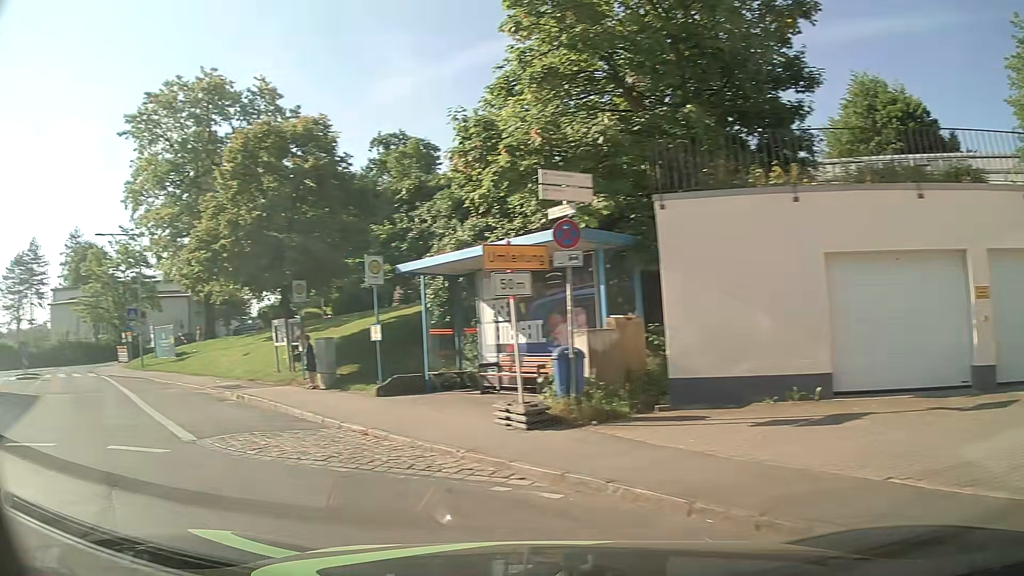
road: unclassified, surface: asphalt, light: Day
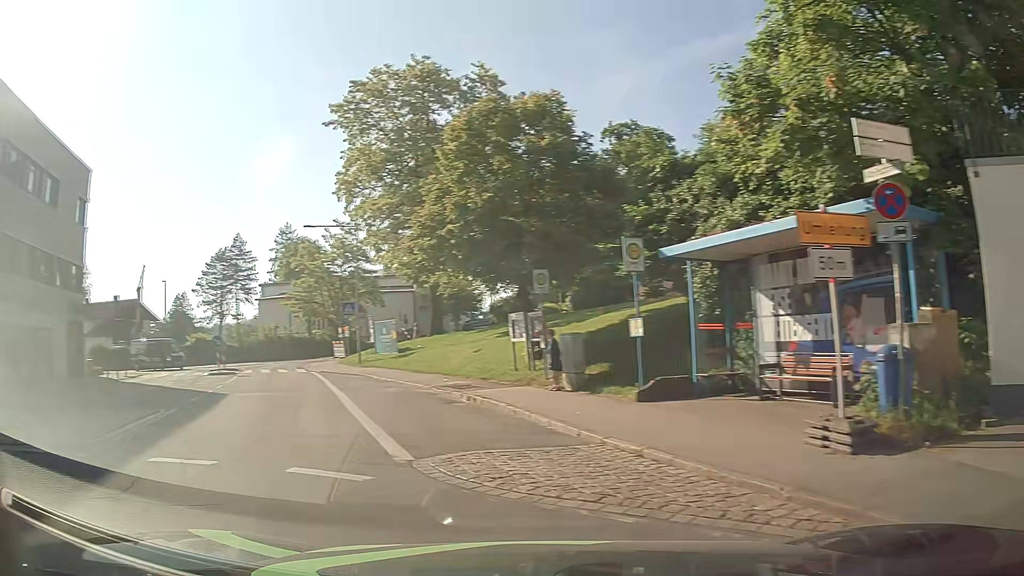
(-0.3, +2.2) m; -19°
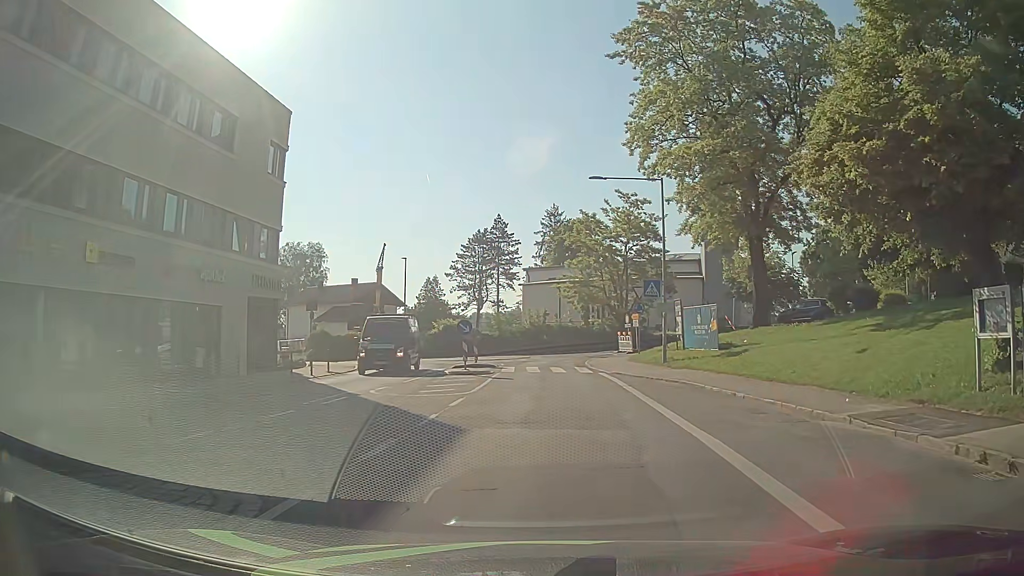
(-3.4, +9.6) m; -22°
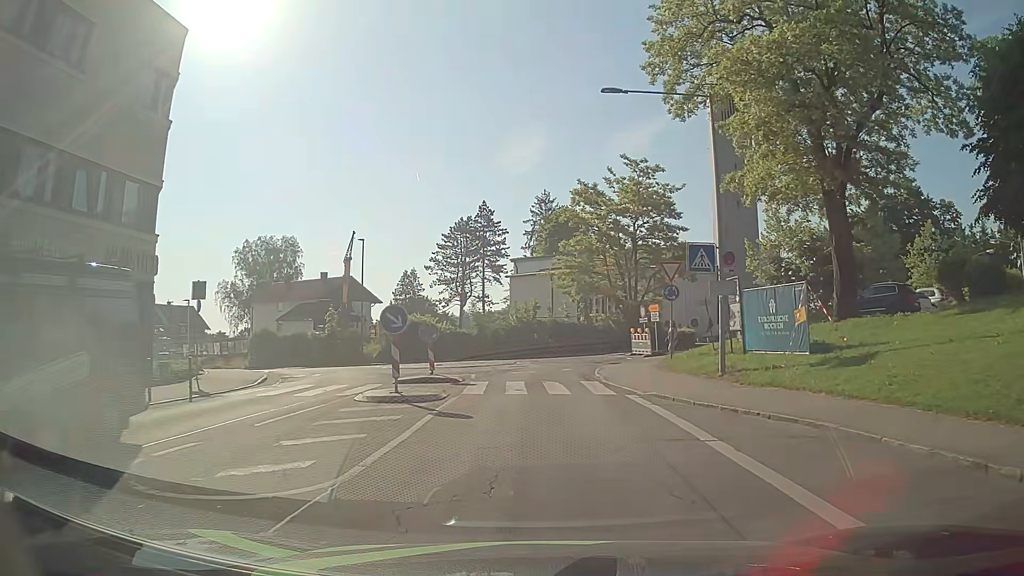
(+0.3, +10.6) m; +2°
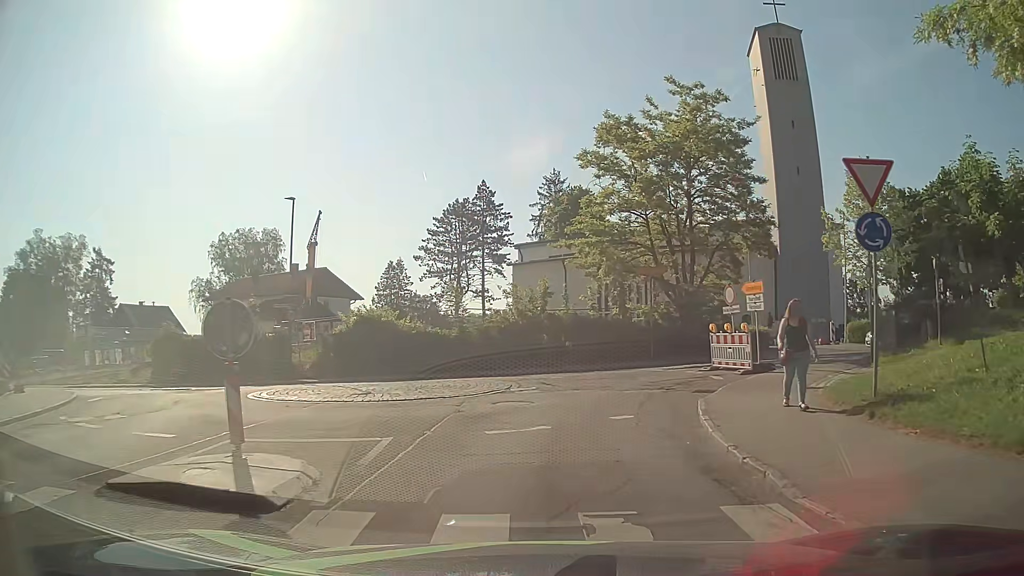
(-0.1, +14.4) m; 0°
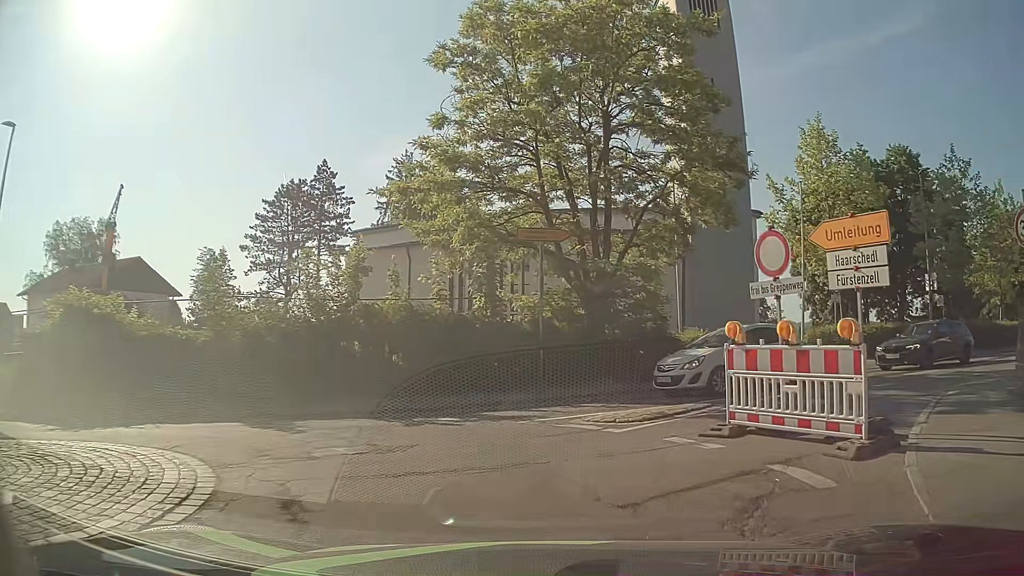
(+0.5, +11.9) m; +11°
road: tertiary
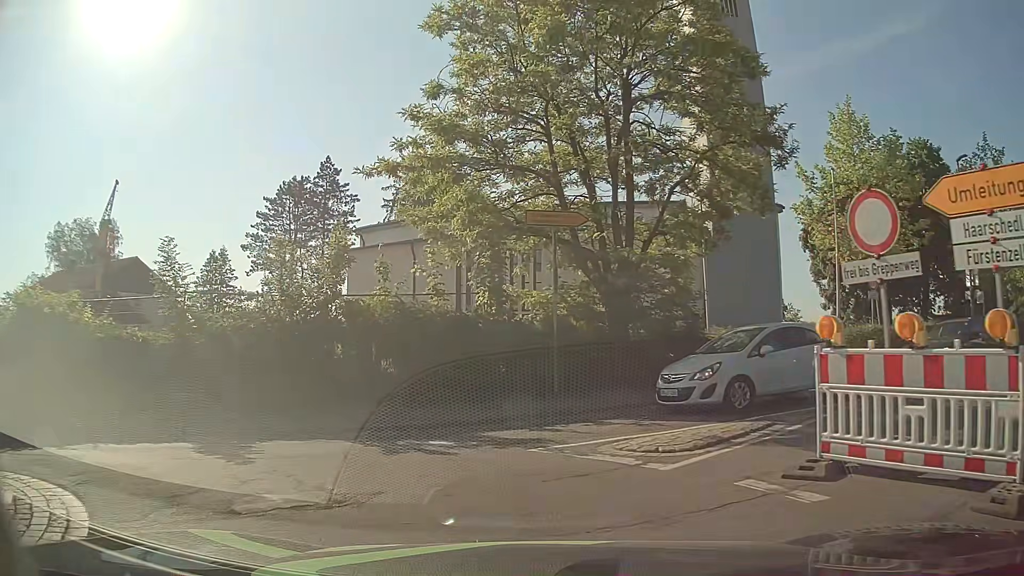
(0.0, +2.4) m; -1°
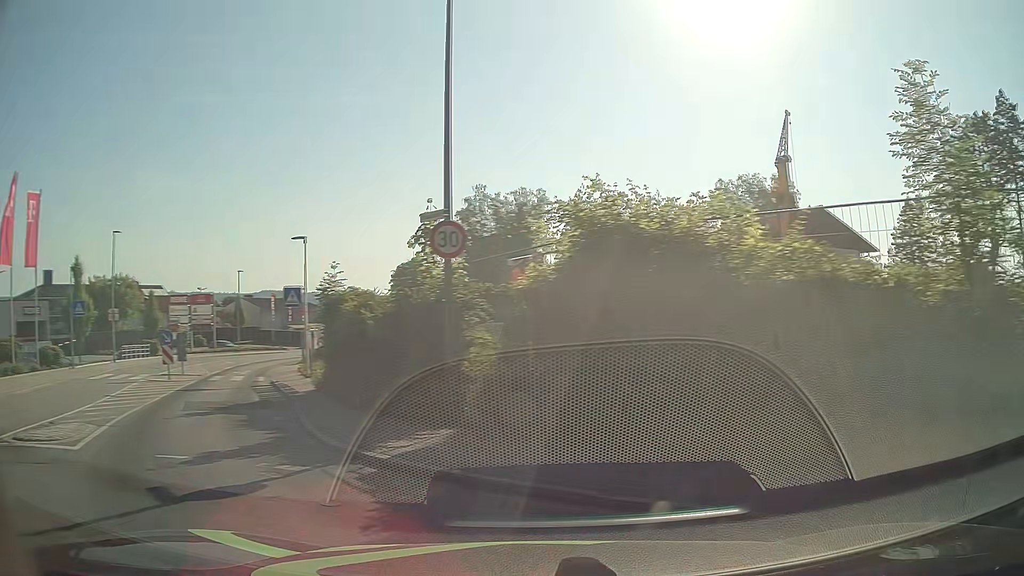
(-3.7, +7.5) m; -60°
(-4, +9) (-8, +18) (-12, +27) (-15, +37) (-18, +46) (-20, +56) (-20, +66) (-19, +76) (-18, +86) (-18, +96) m
